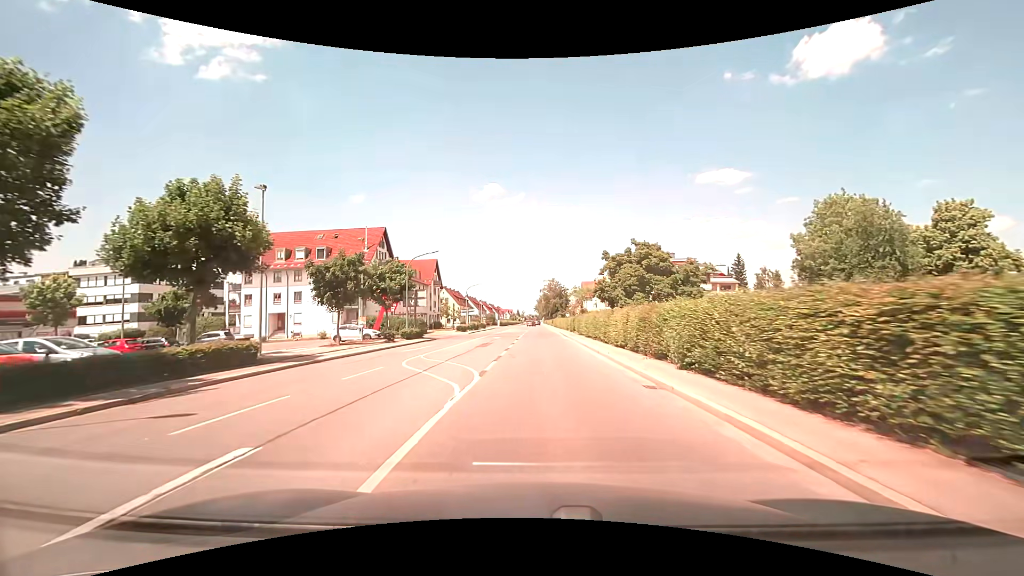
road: secondary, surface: asphalt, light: Day
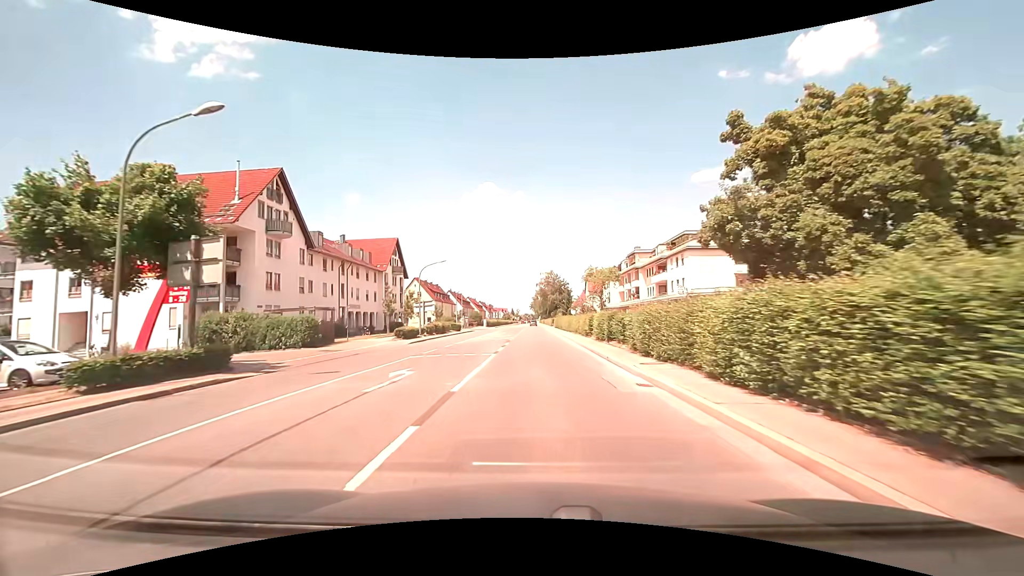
(+0.2, +28.2) m; 0°
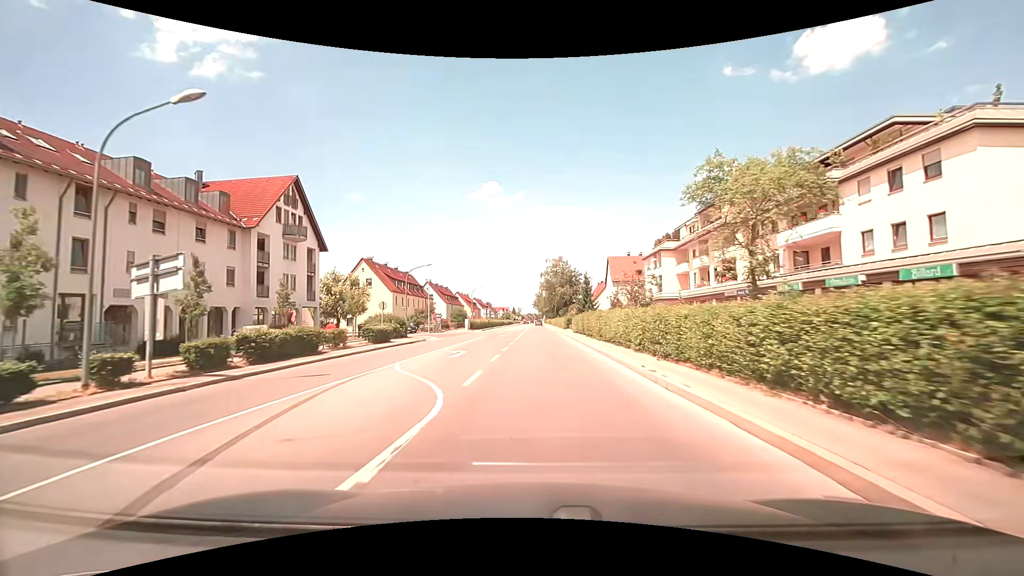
(-0.2, +35.7) m; 0°
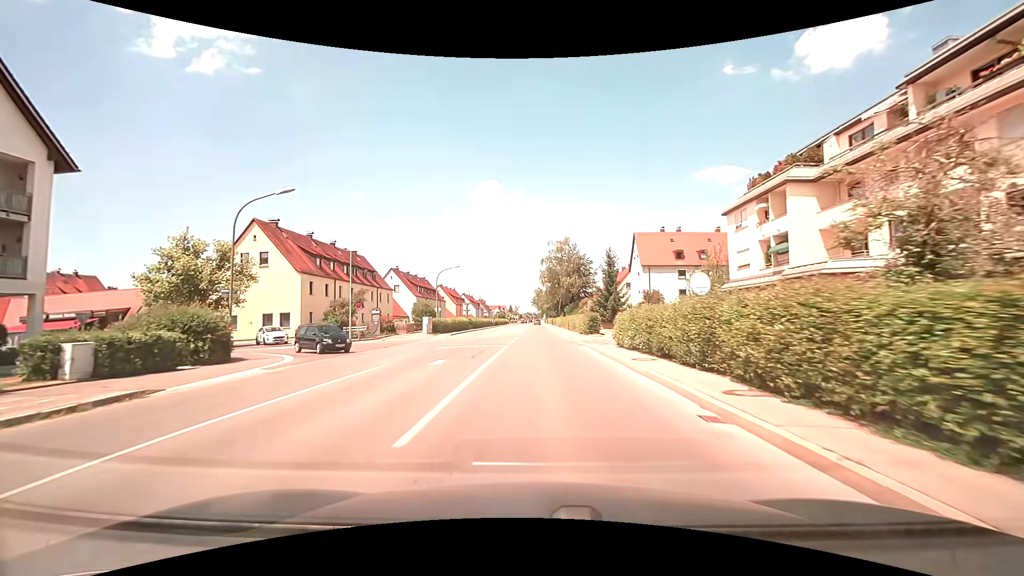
(+0.1, +28.8) m; 0°
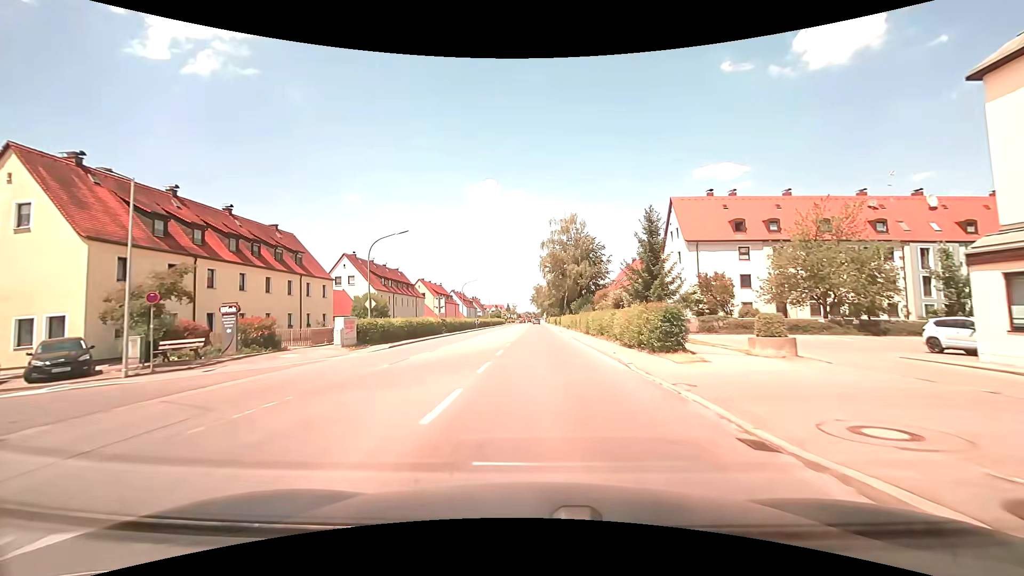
(+0.2, +21.8) m; +1°
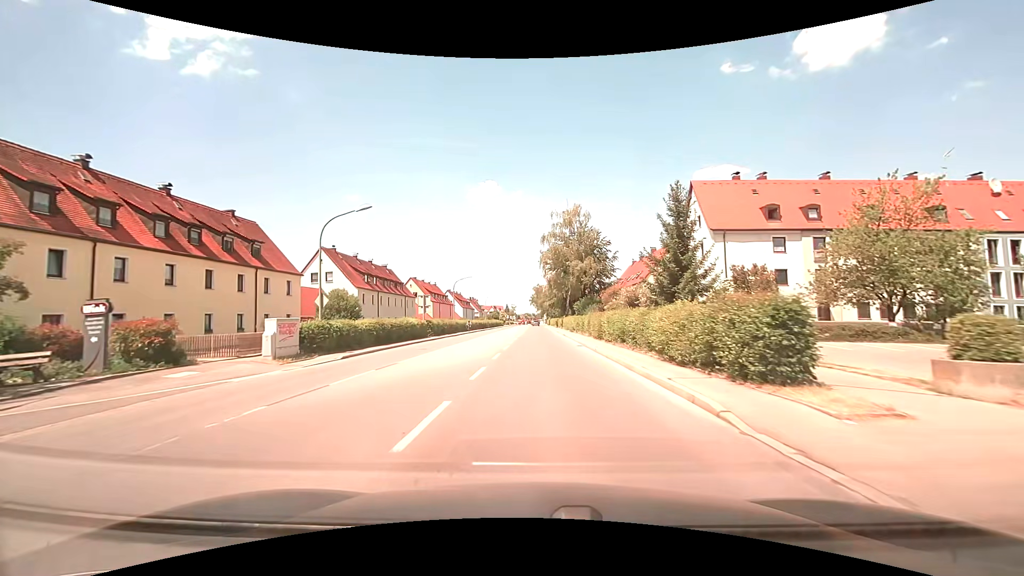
(0.0, +7.3) m; 0°
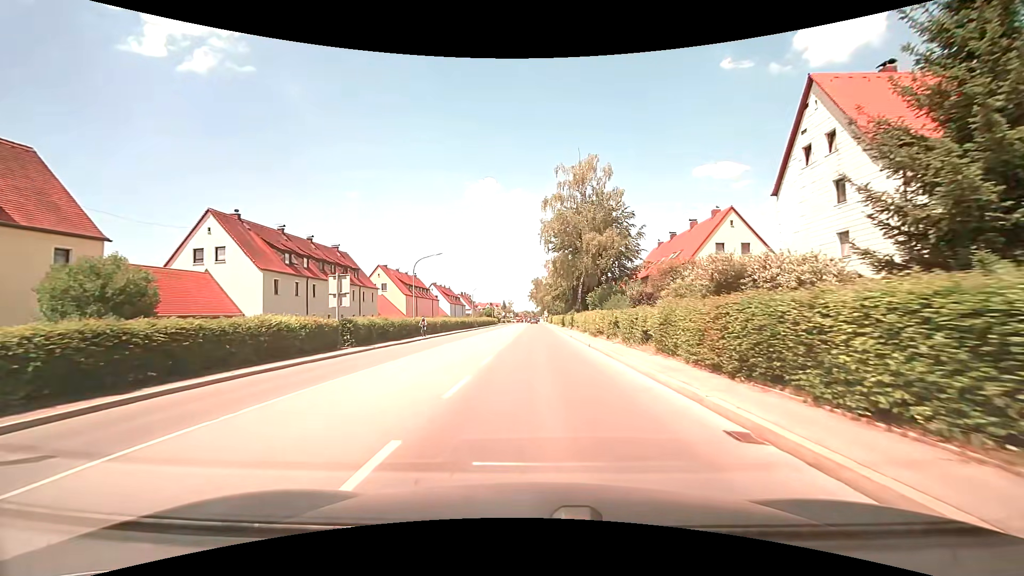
(0.0, +20.7) m; 0°
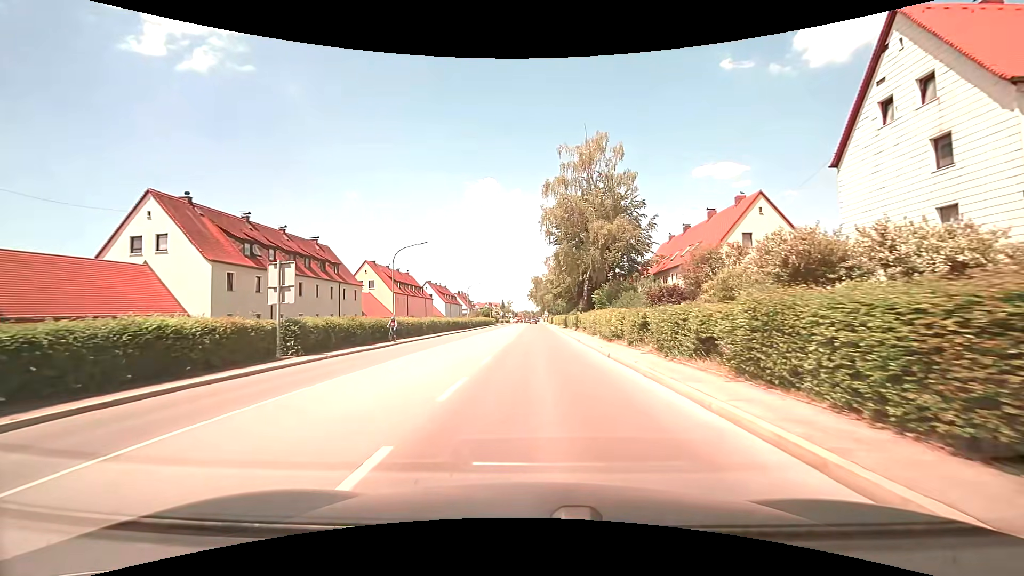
(0.0, +6.2) m; 0°
(0, +10) (0, +20) (0, +30) (0, +40) (0, +50) (0, +60) (0, +70) (0, +80) (0, +90) (0, +100) m
